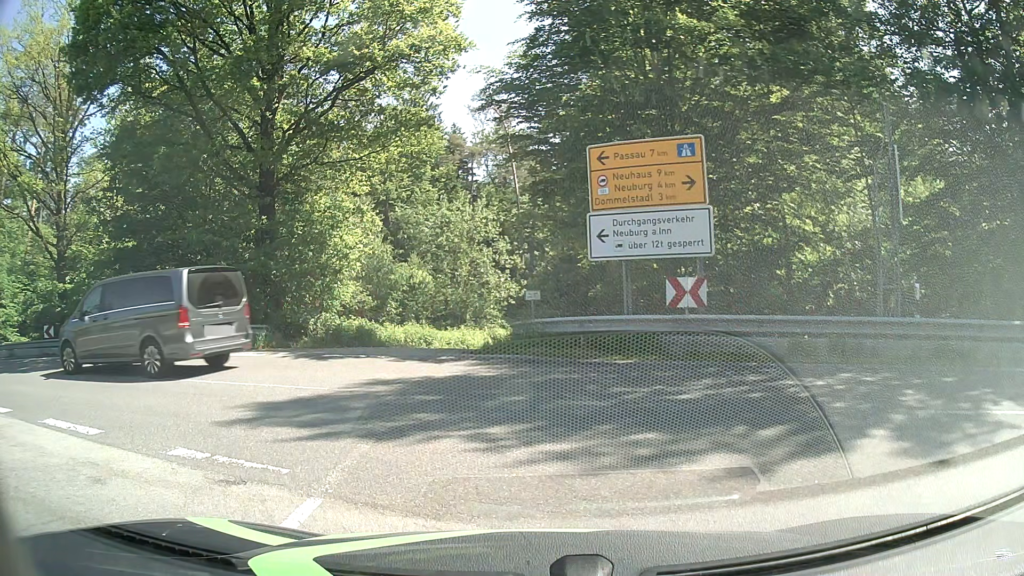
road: tertiary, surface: asphalt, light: Day
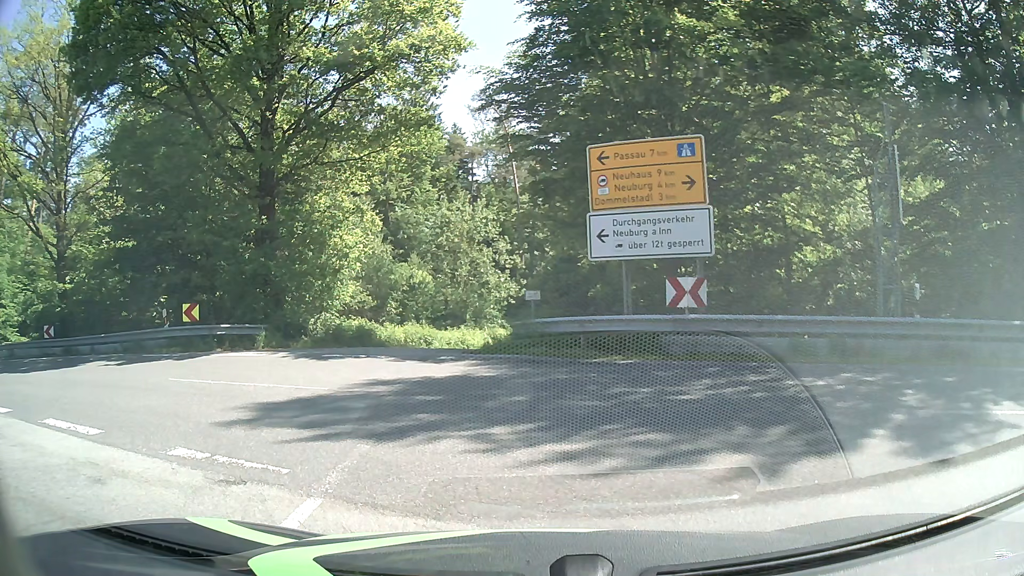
(0.0, 0.0) m; 0°
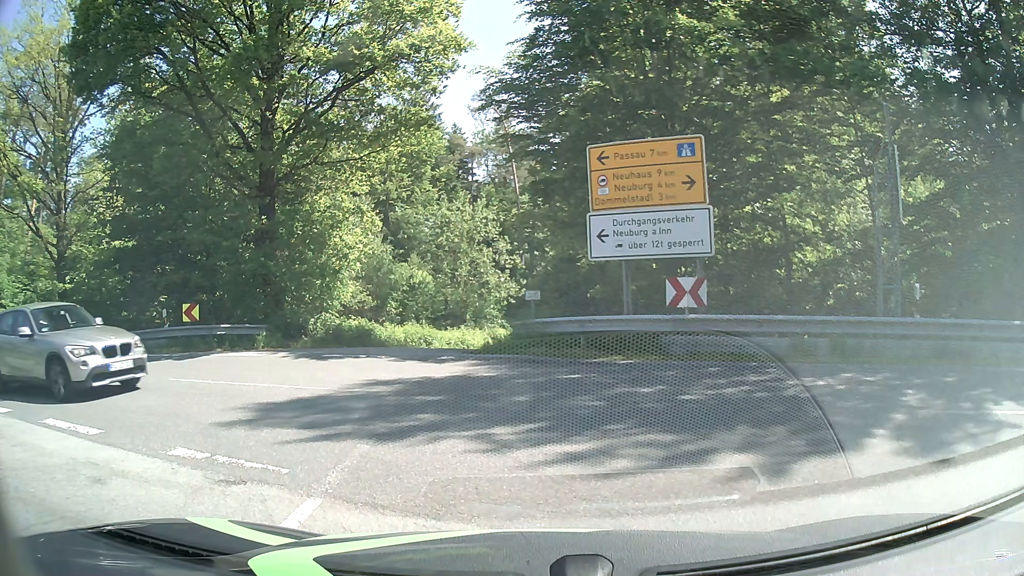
(0.0, 0.0) m; 0°
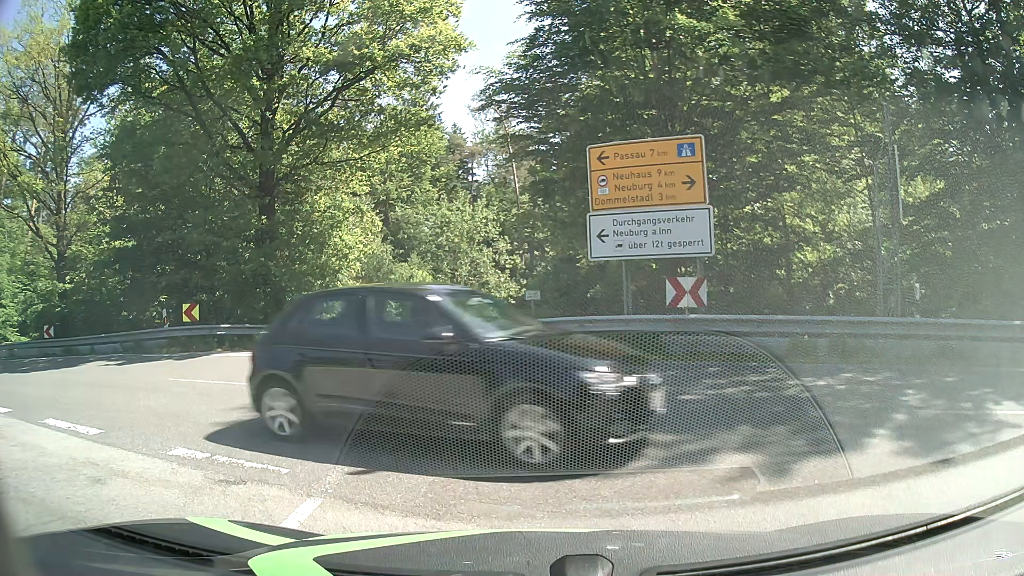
(0.0, 0.0) m; 0°
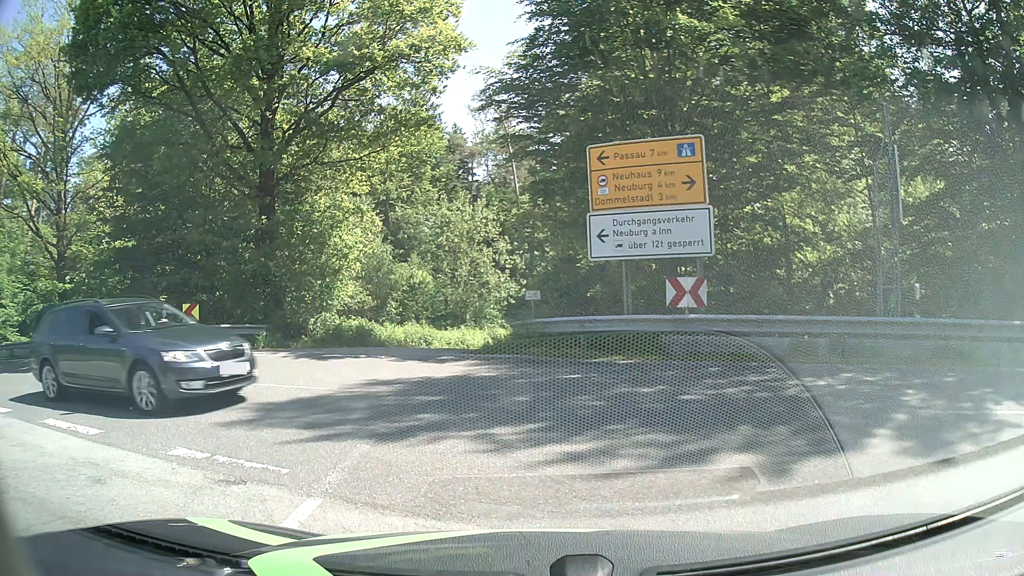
(0.0, 0.0) m; 0°
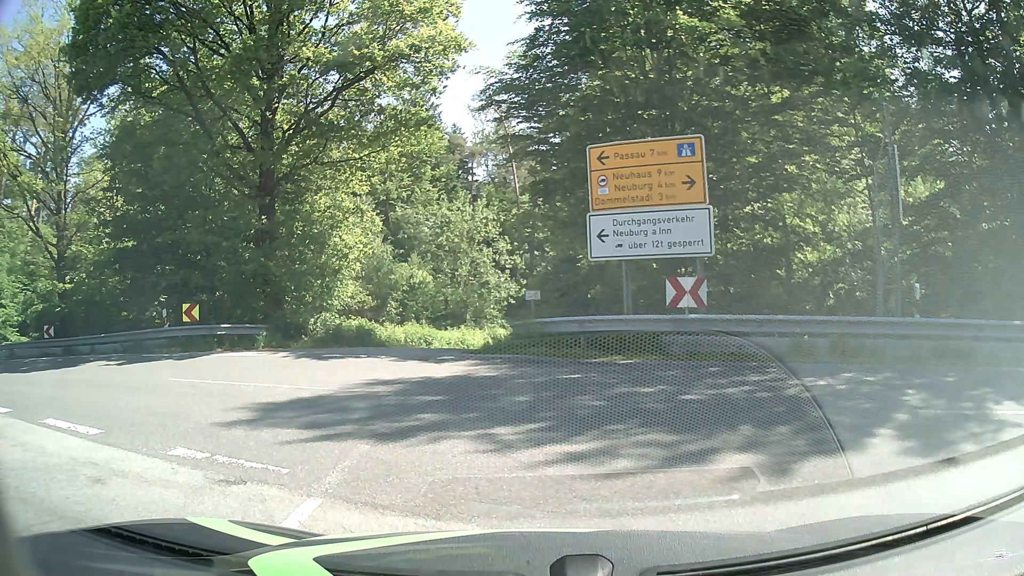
(0.0, 0.0) m; 0°
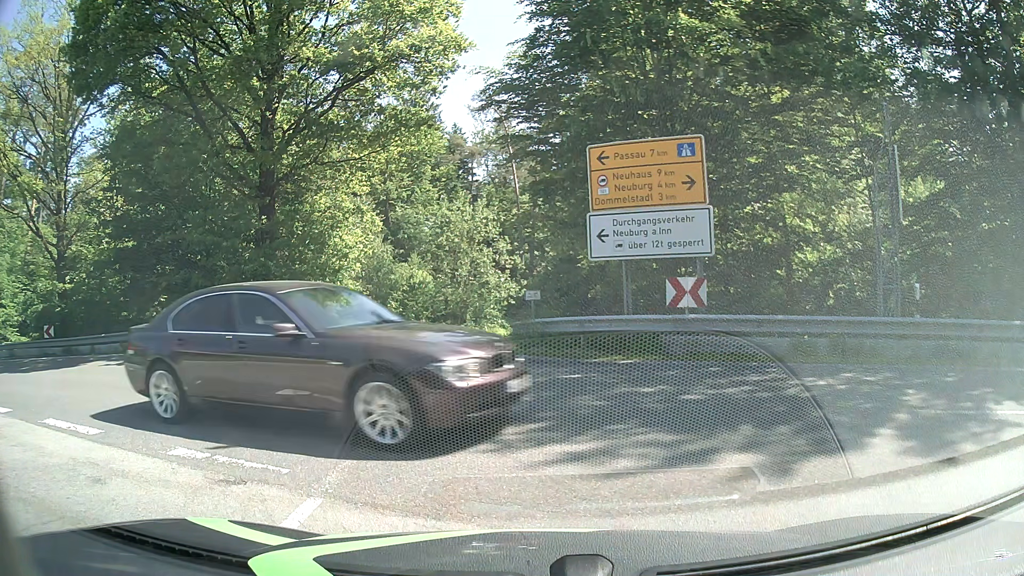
(0.0, 0.0) m; 0°
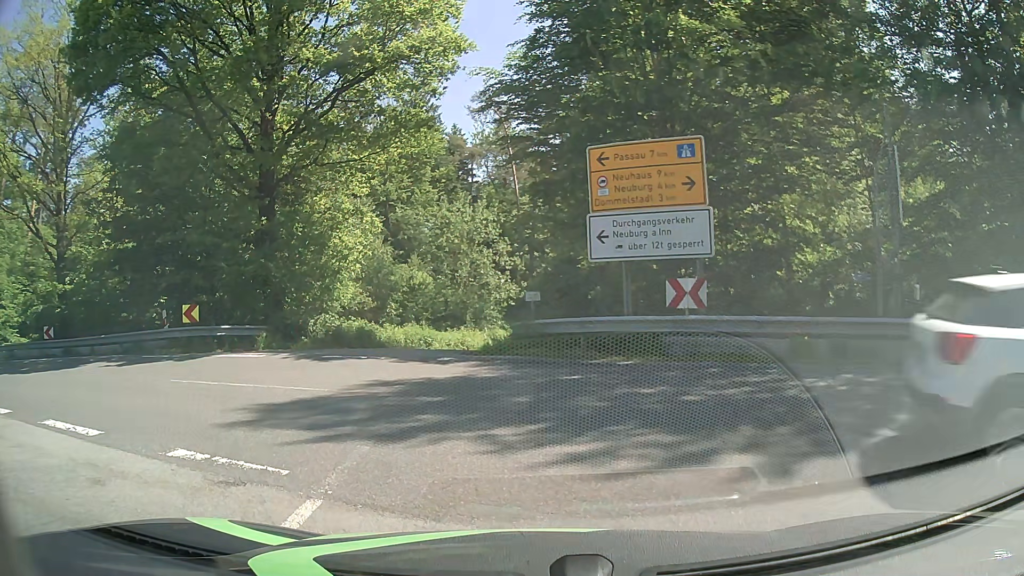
(0.0, 0.0) m; 0°
